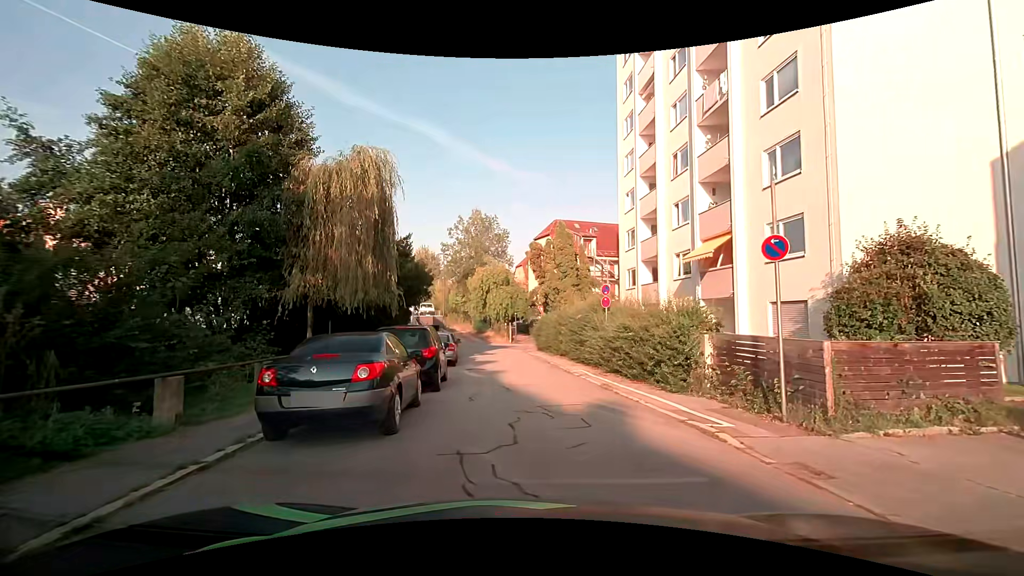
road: residential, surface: asphalt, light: Day
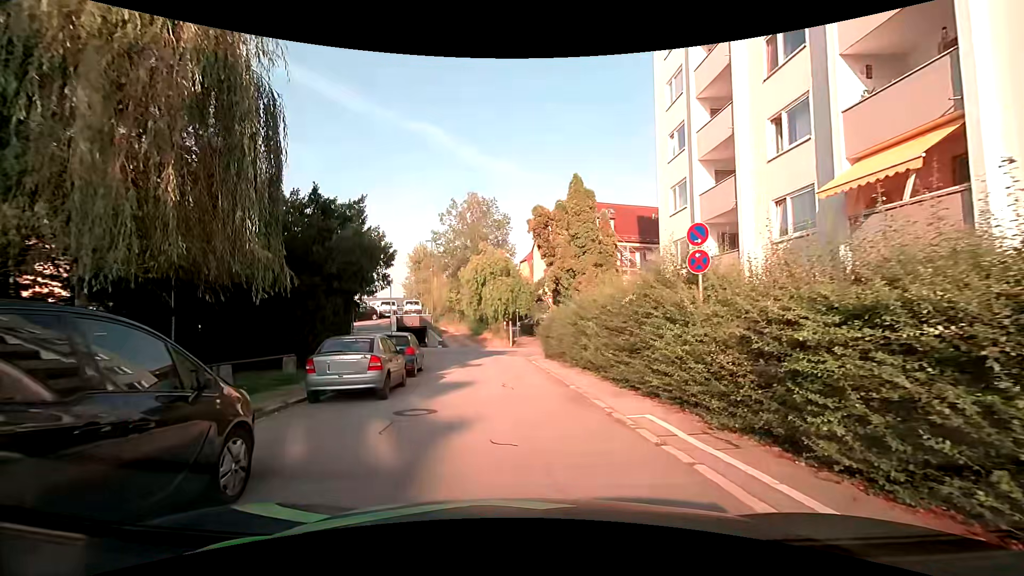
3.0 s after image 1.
(0.0, +10.3) m; -1°
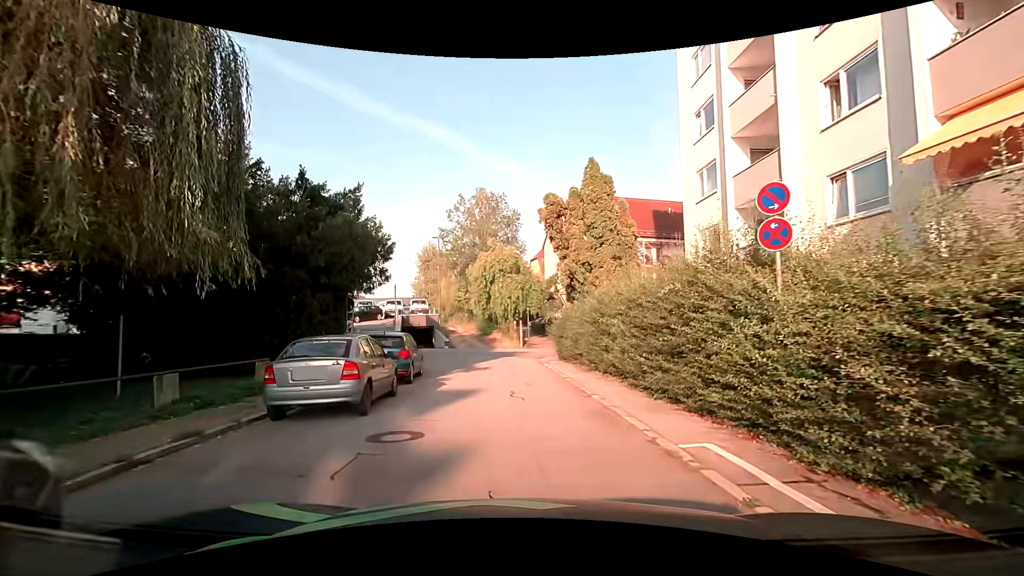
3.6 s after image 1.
(-0.1, +2.1) m; -3°
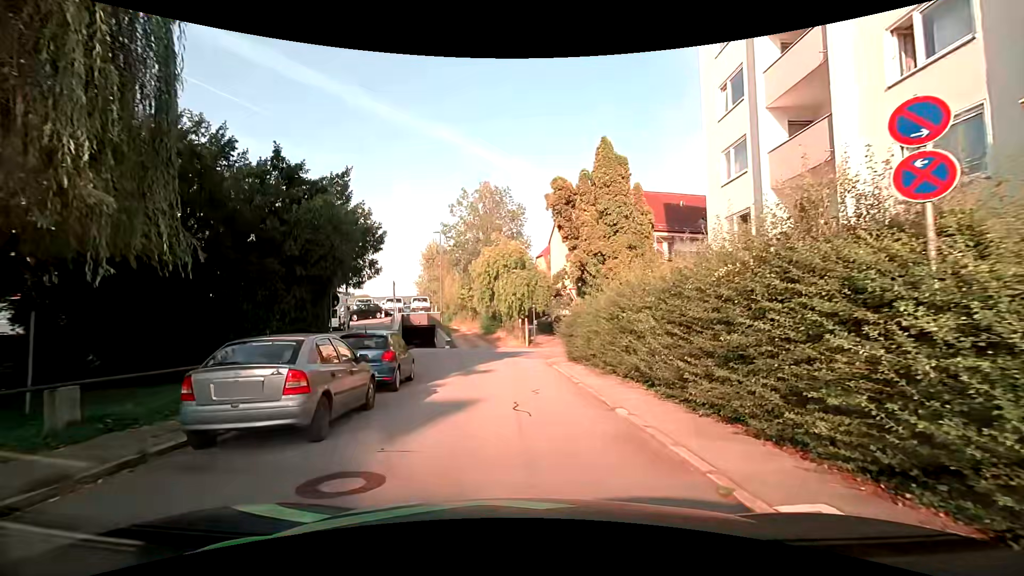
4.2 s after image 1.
(0.0, +2.2) m; 0°
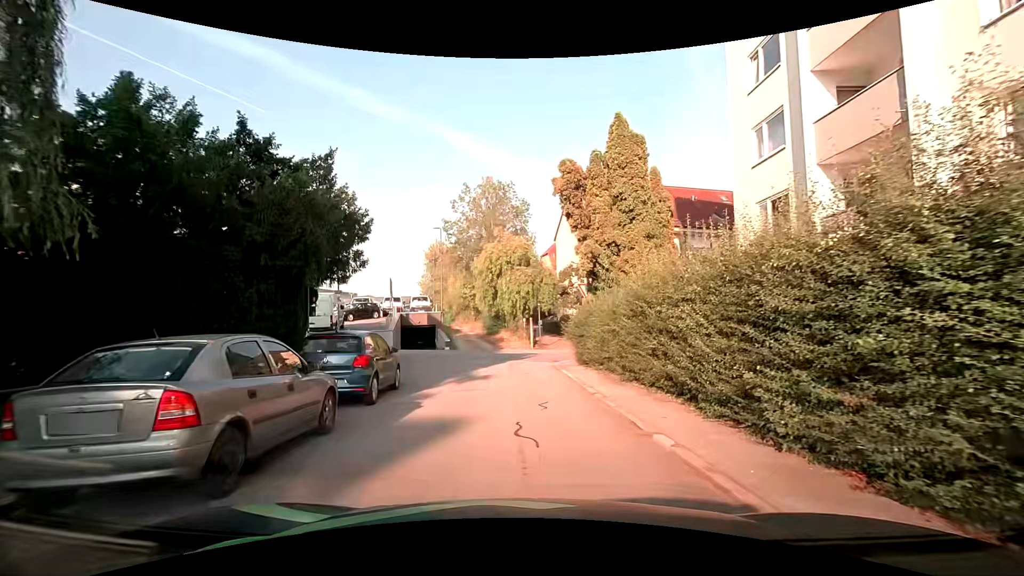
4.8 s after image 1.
(0.0, +2.2) m; -2°
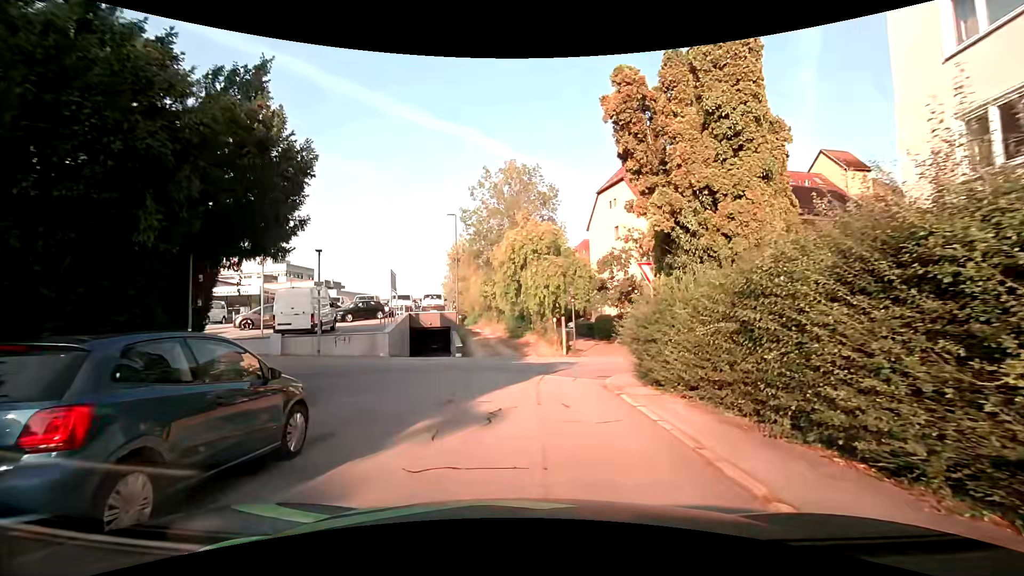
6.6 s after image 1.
(0.0, +6.7) m; -1°
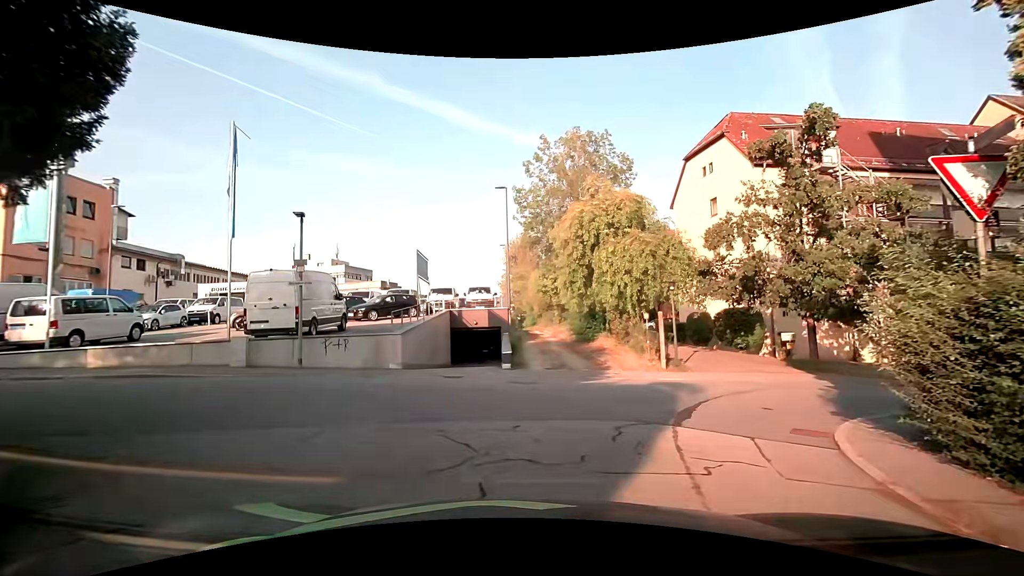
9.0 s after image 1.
(-0.5, +7.9) m; -6°
